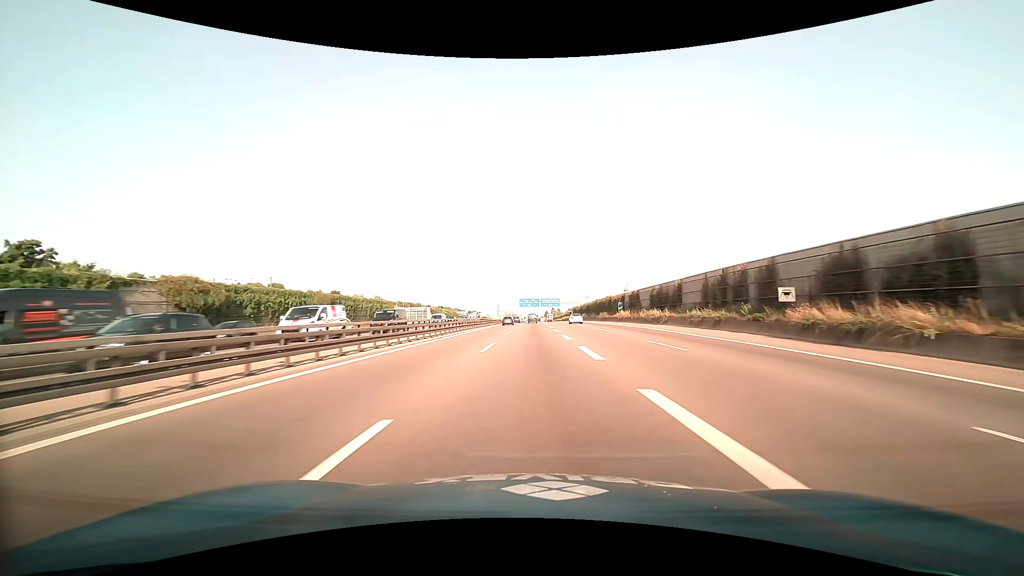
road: motorway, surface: asphalt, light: Day
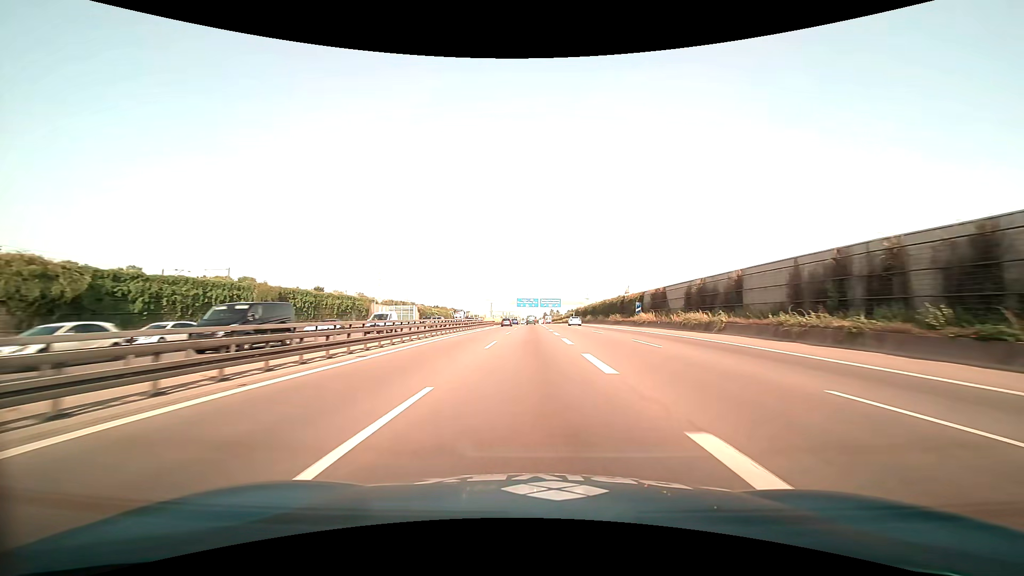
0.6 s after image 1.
(0.0, +15.1) m; 0°
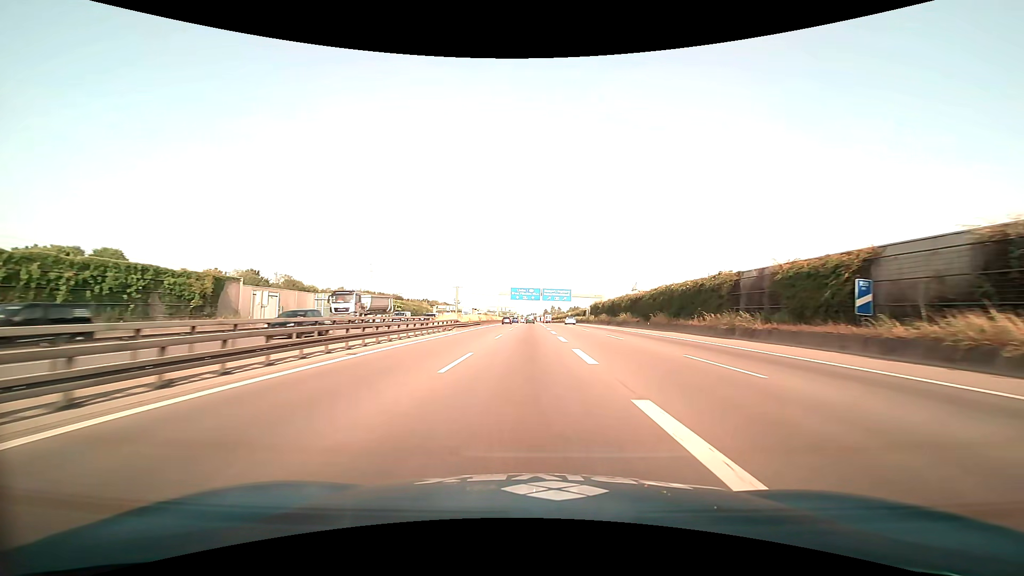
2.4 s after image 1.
(+0.2, +46.0) m; 0°
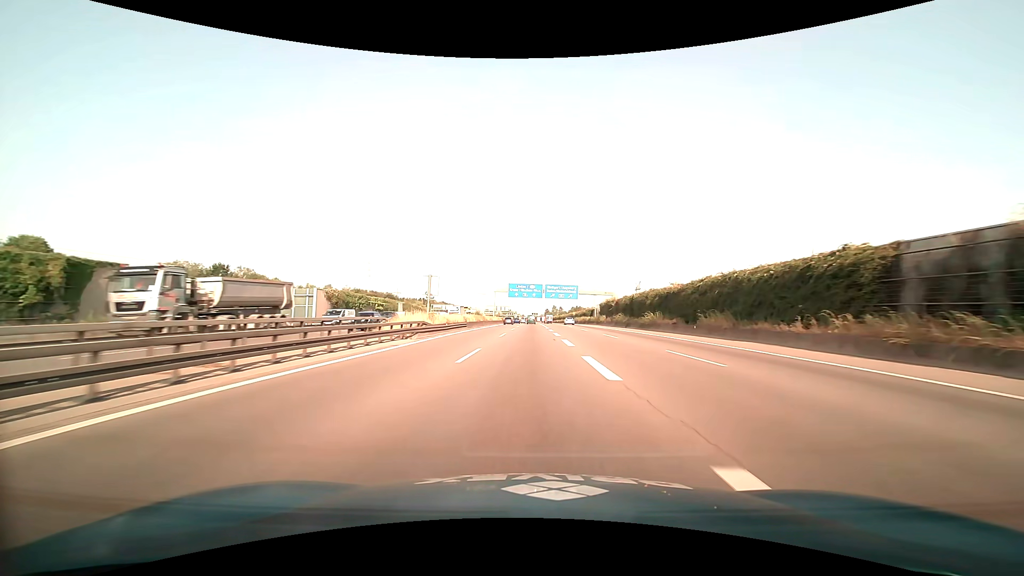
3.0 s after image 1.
(0.0, +15.6) m; 0°
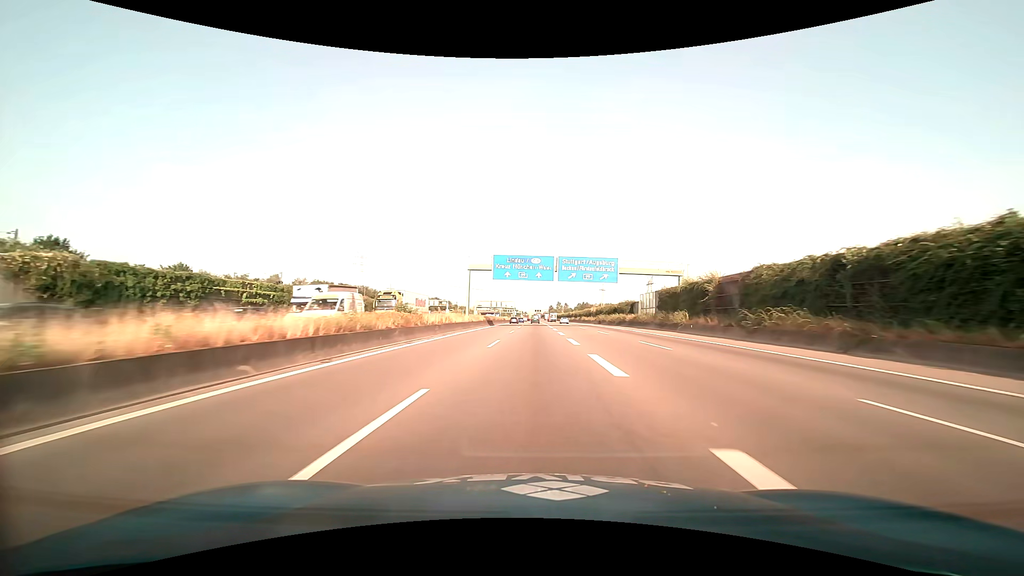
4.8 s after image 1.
(-0.1, +47.6) m; 0°
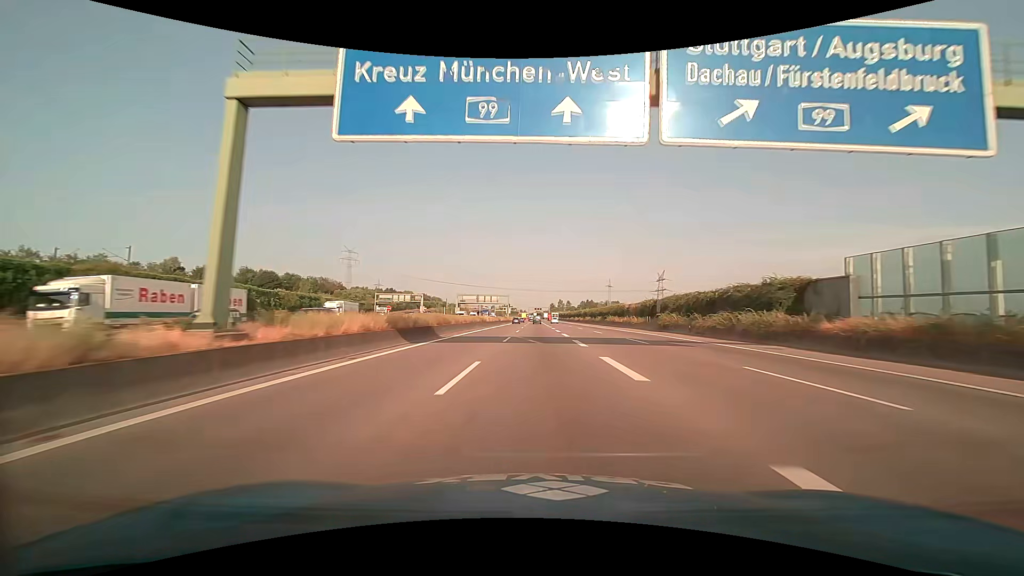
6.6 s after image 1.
(-0.1, +48.8) m; 0°
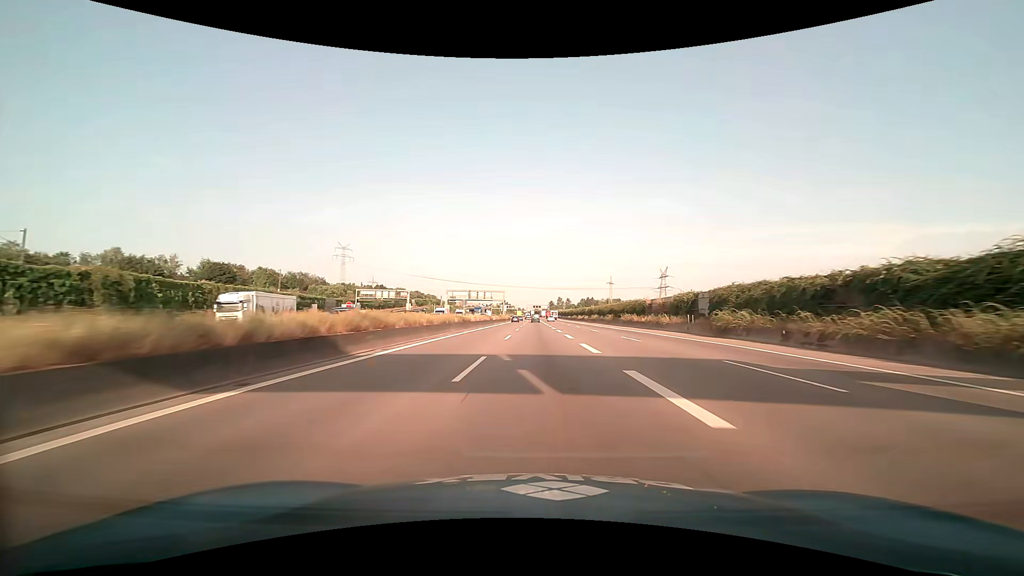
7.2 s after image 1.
(0.0, +16.5) m; 0°
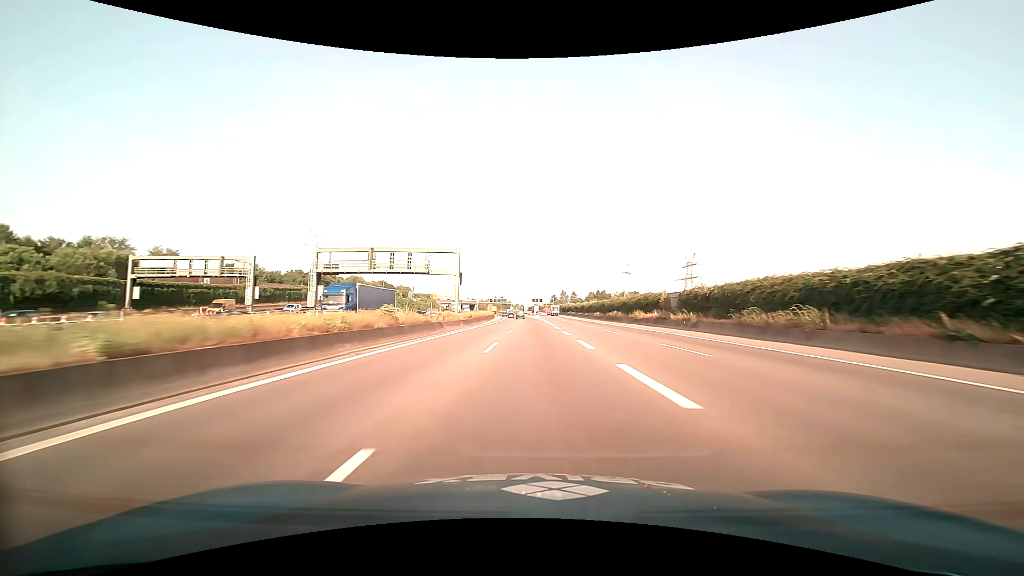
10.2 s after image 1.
(-0.1, +83.1) m; 0°
(0, +10) (0, +20) (0, +30) (0, +40) (0, +50) (0, +60) (0, +70) (0, +80) (0, +90) (-1, +100) m
